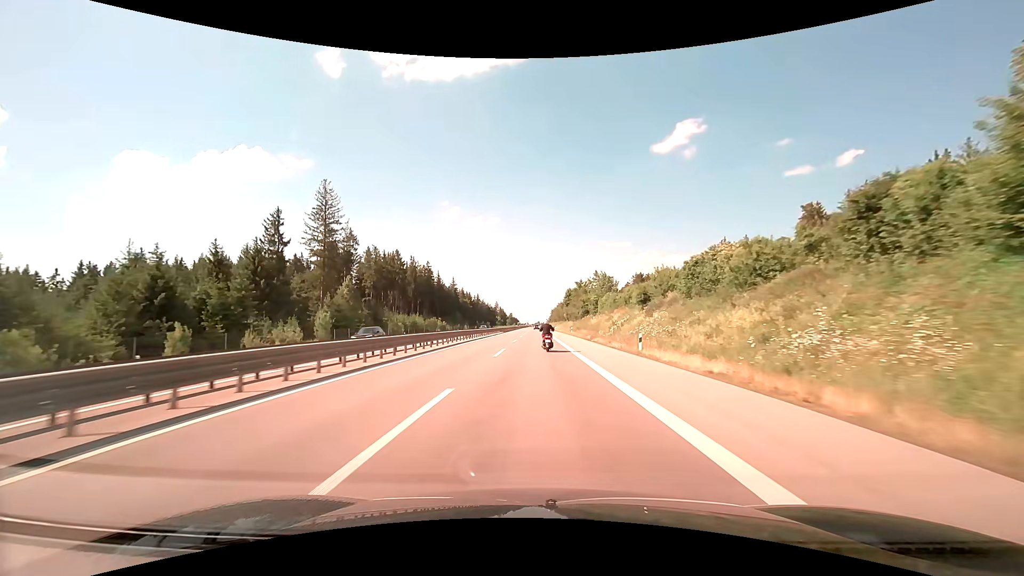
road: trunk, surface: asphalt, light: Day
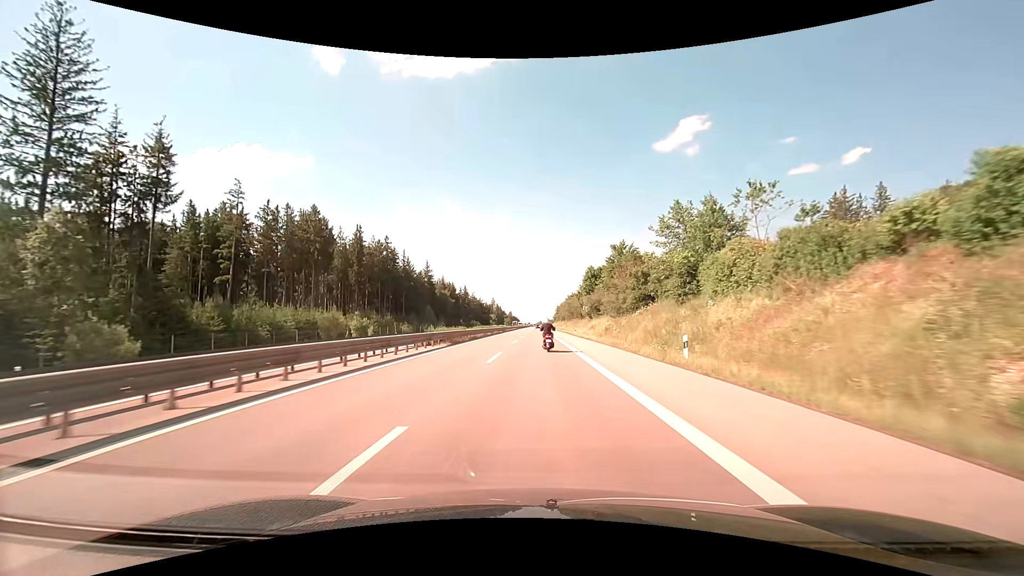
(-0.1, +56.1) m; 0°
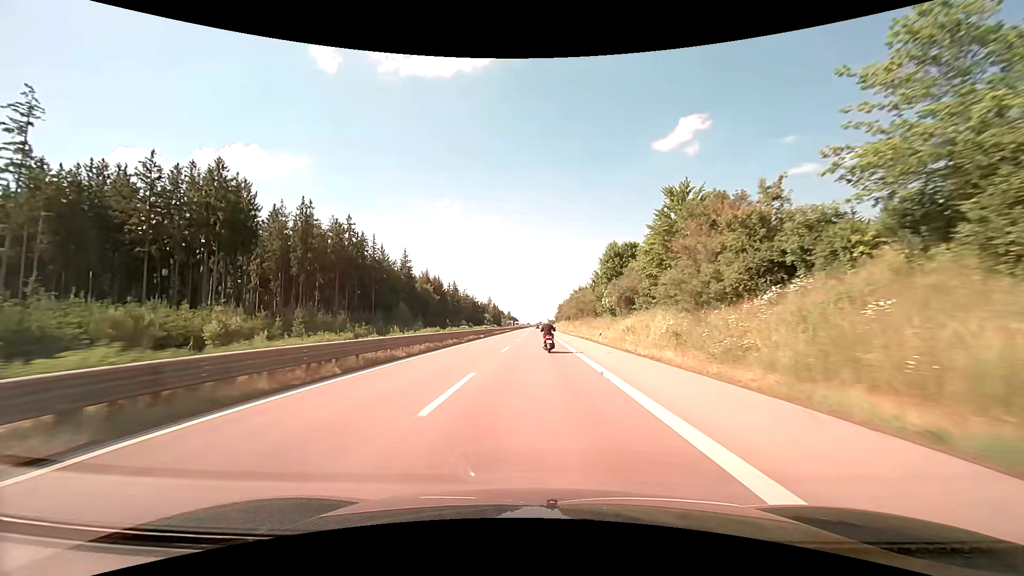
(0.0, +27.7) m; 0°
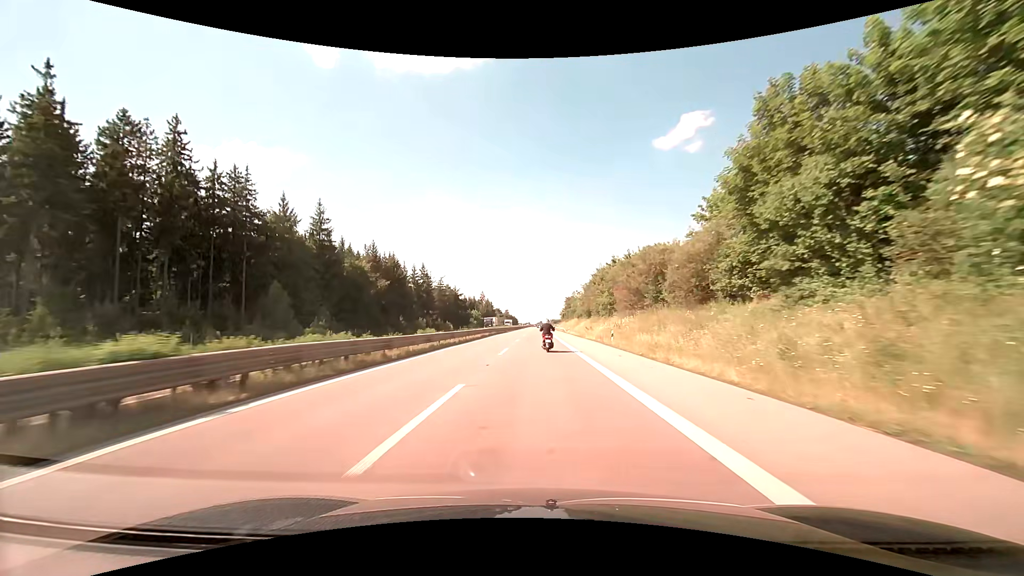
(-0.1, +54.9) m; 0°
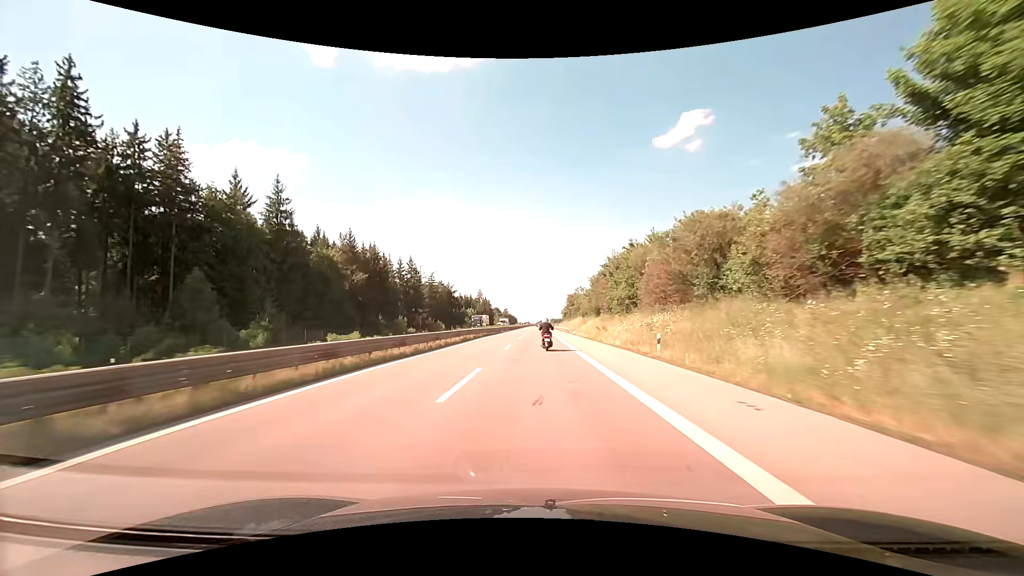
(0.0, +13.6) m; 0°
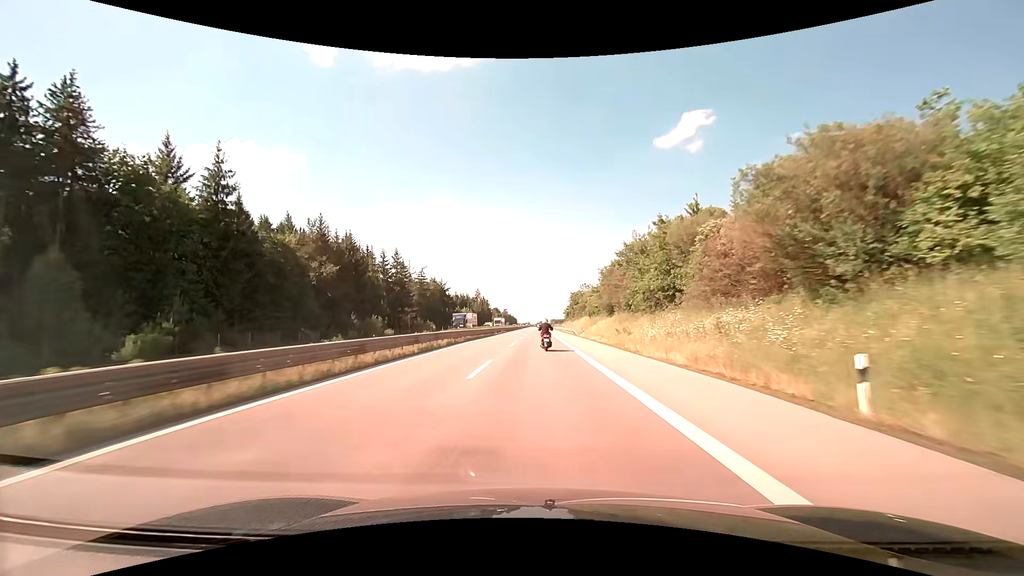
(0.0, +13.6) m; 0°
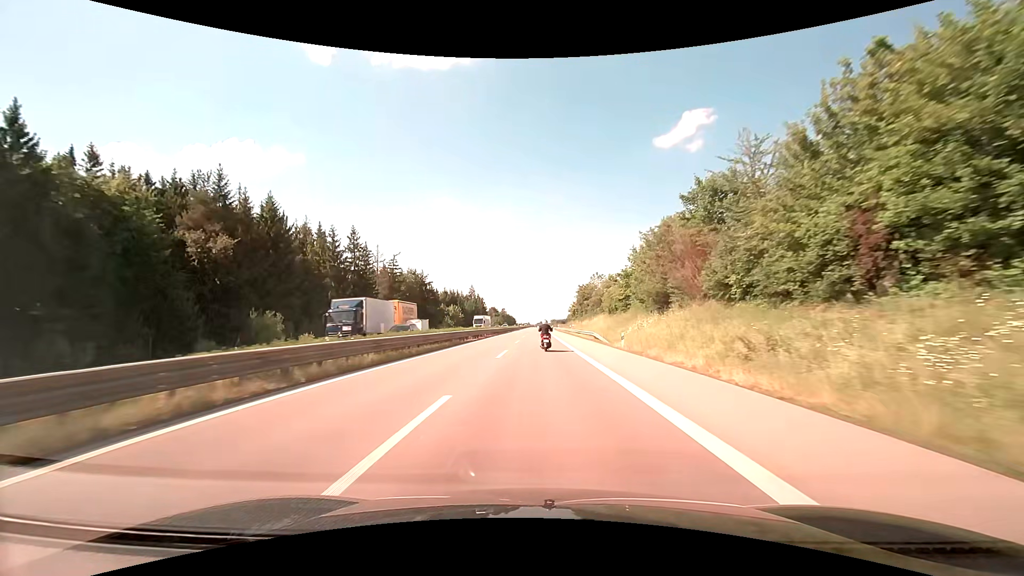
(-0.1, +27.1) m; 0°
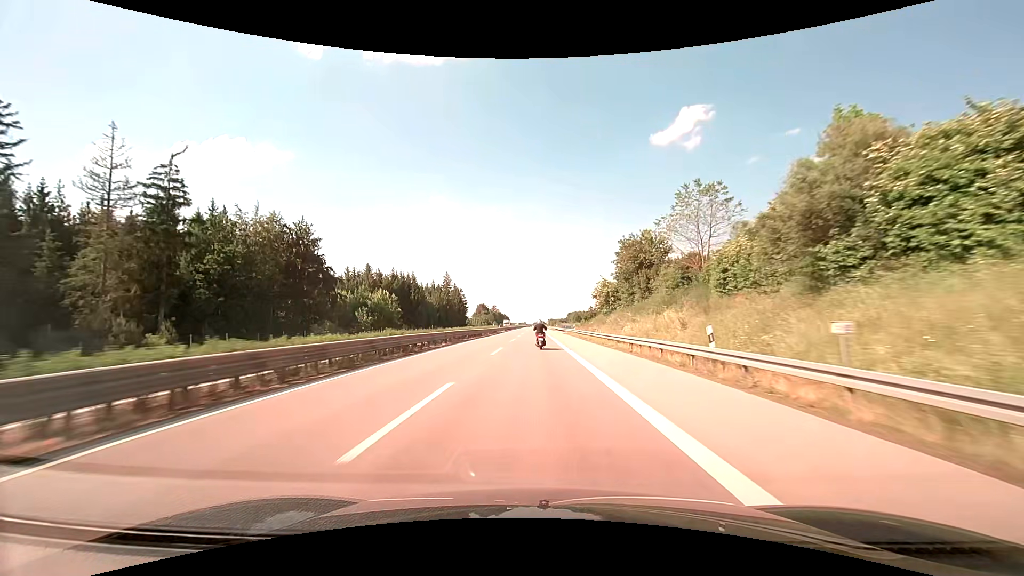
(+0.4, +67.7) m; 0°
(0, +10) (0, +20) (0, +30) (0, +40) (0, +50) (0, +60) (-1, +70) (-1, +80) (-1, +90) (-1, +100) m
